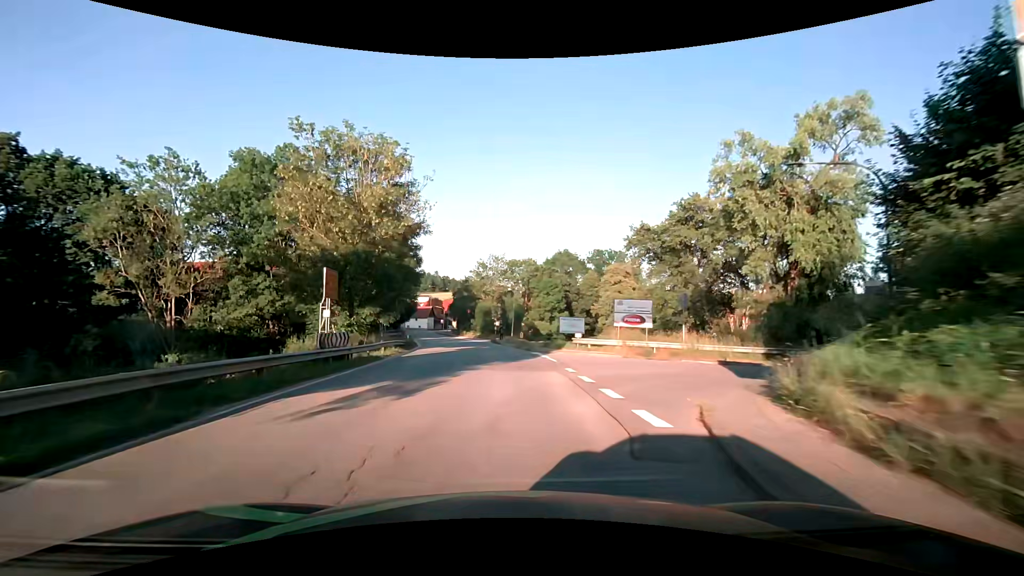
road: secondary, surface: asphalt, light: Day
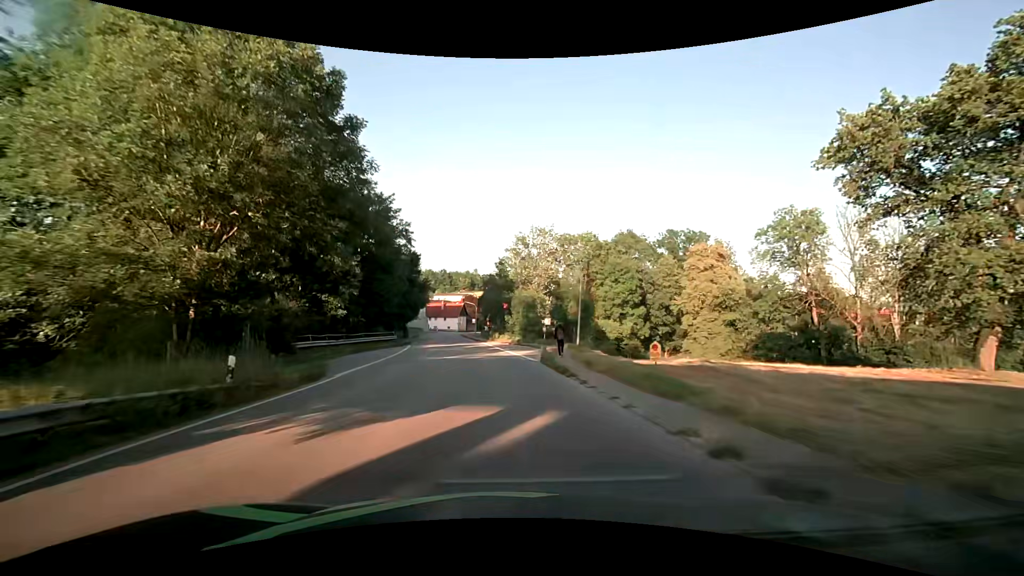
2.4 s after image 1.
(-1.0, +30.5) m; -4°
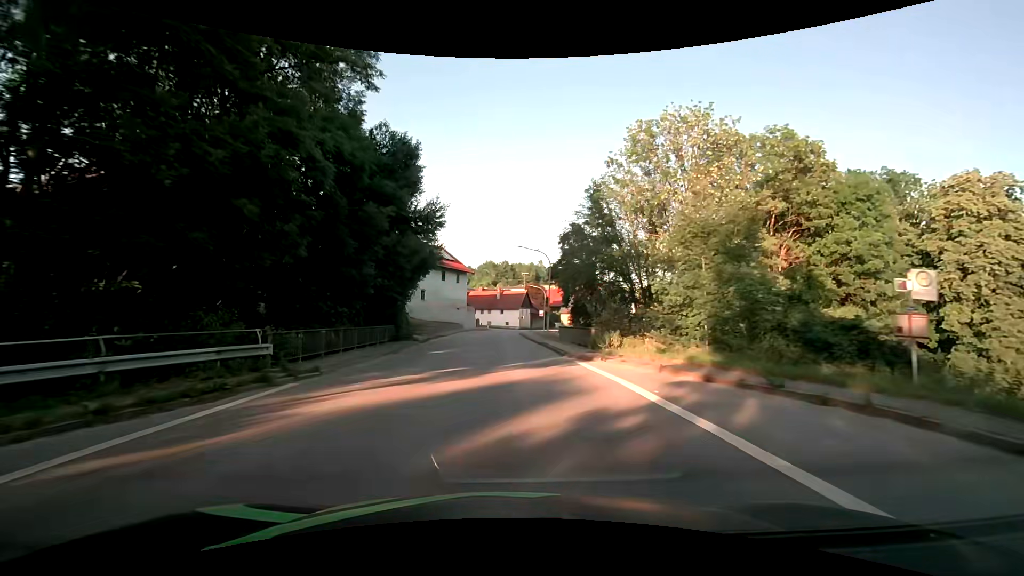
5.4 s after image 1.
(-2.9, +38.2) m; -8°
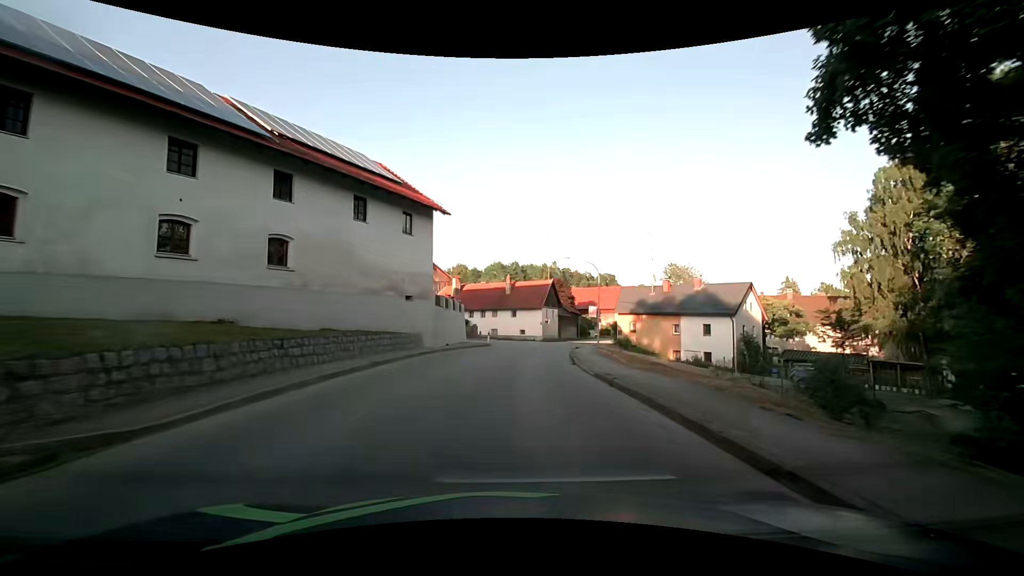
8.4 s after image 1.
(-0.8, +38.0) m; -1°
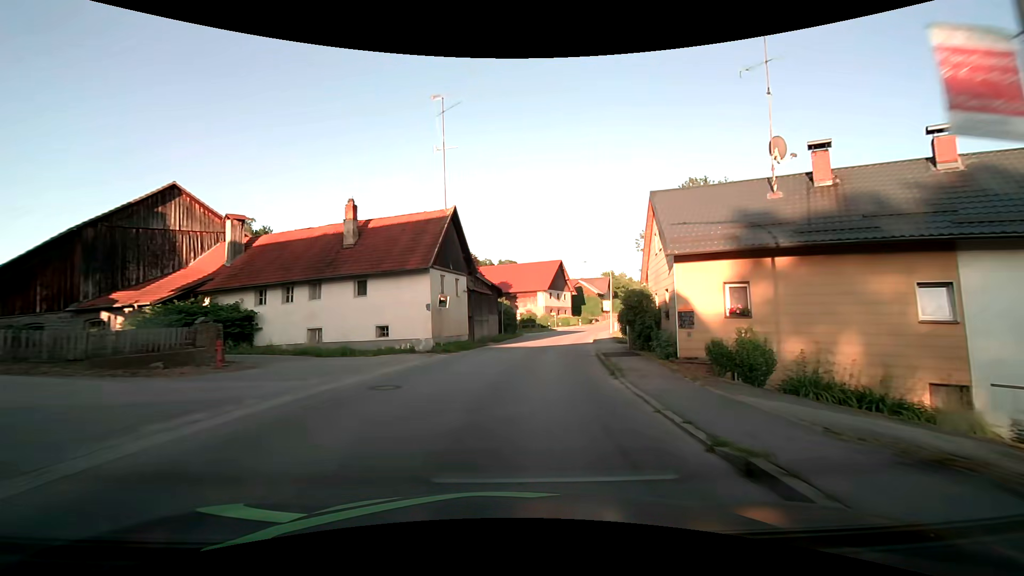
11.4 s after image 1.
(+2.5, +37.7) m; +11°
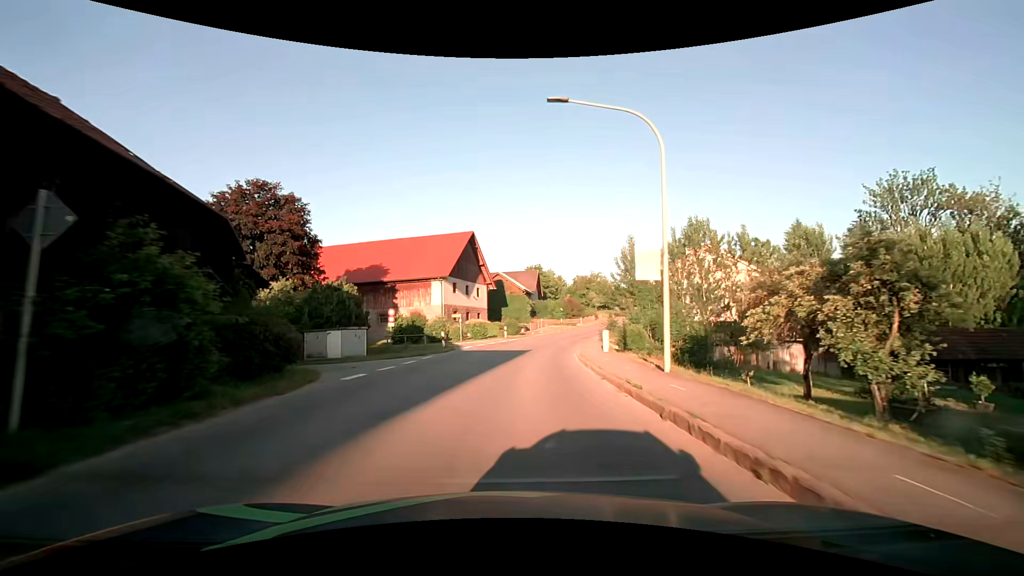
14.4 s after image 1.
(+3.9, +37.9) m; +10°
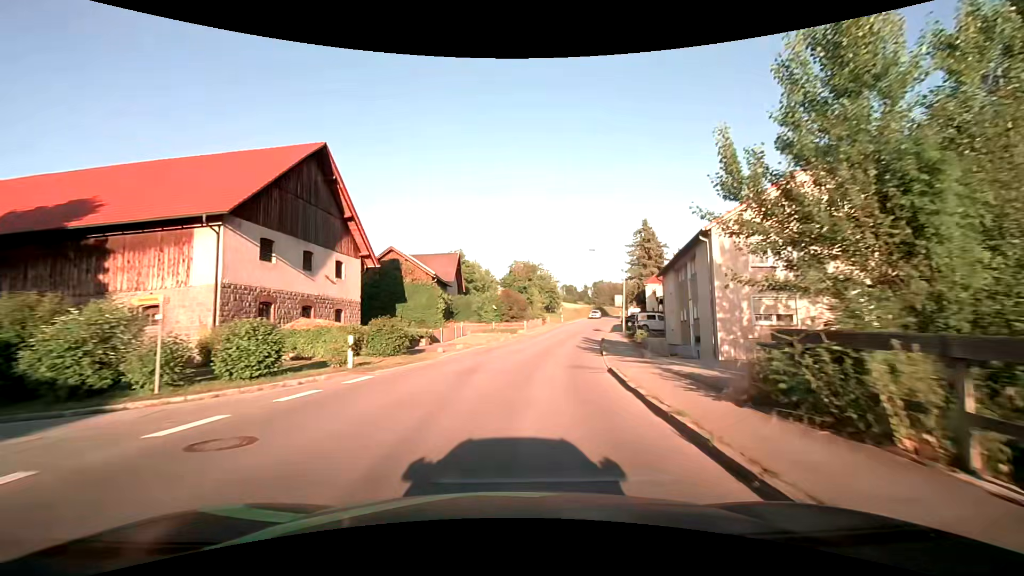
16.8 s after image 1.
(+1.9, +30.2) m; +9°
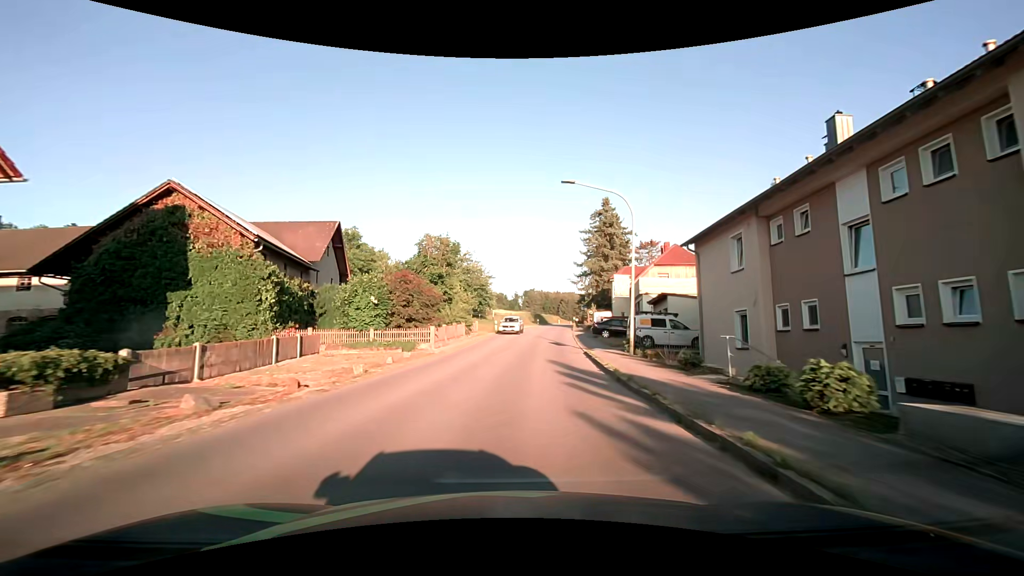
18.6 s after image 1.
(+1.6, +22.4) m; +8°
(0, +10) (+1, +20) (+2, +30) (+3, +40) (+4, +50) (+6, +60) (+7, +70) (+9, +79) (+11, +89) (+13, +99) m
